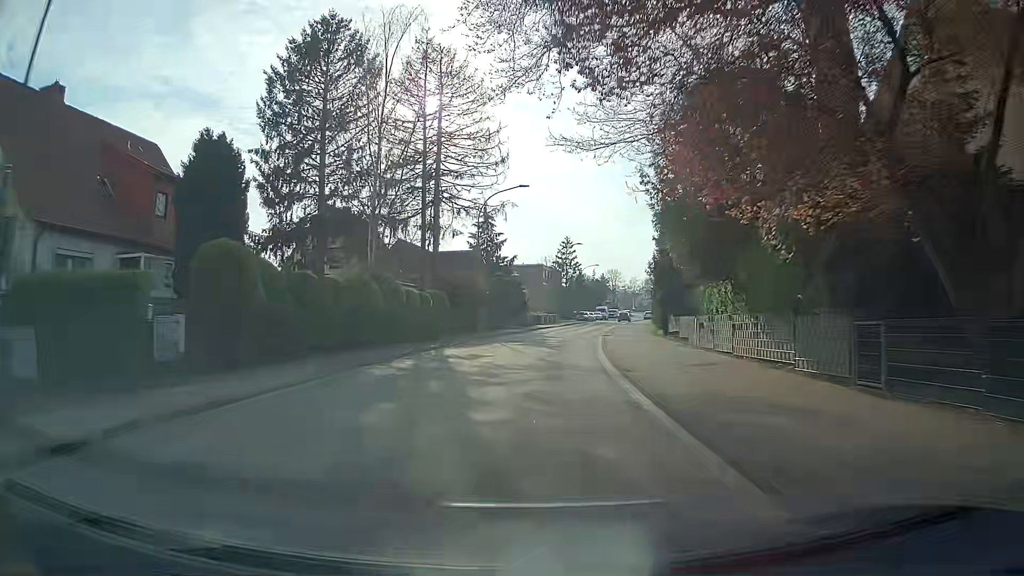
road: secondary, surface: asphalt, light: Day
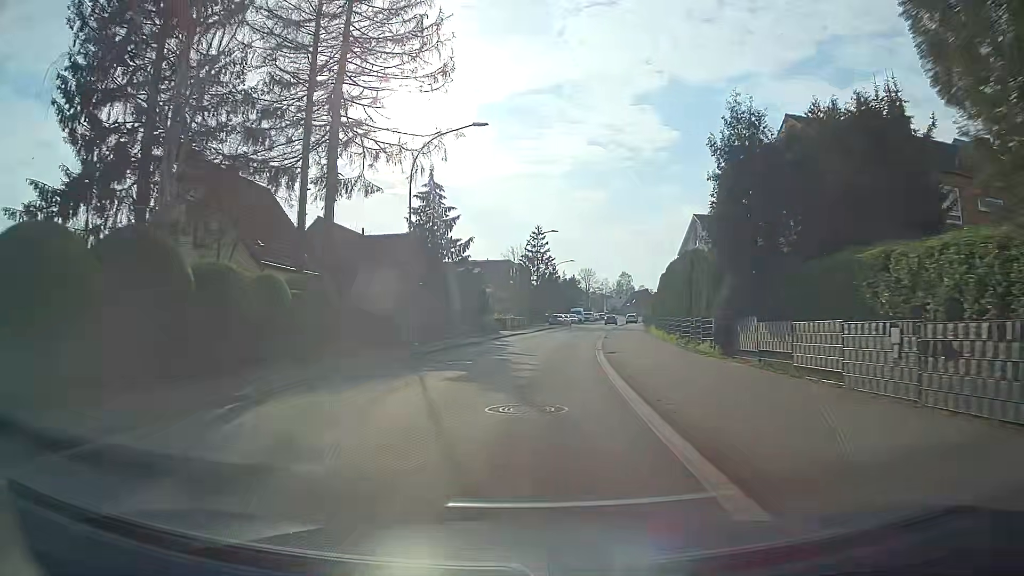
(+0.3, +15.3) m; +2°
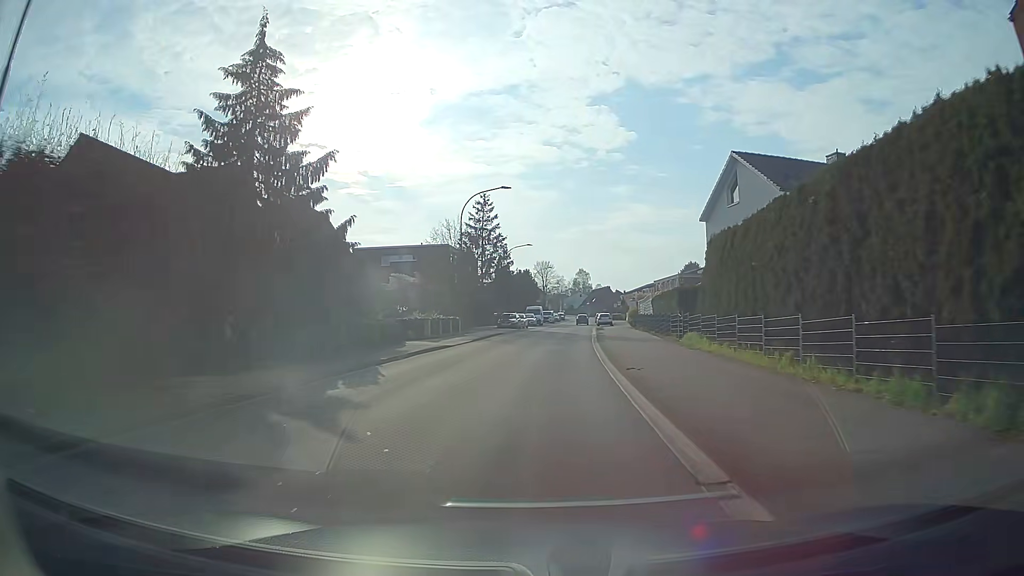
(+0.9, +23.1) m; +3°
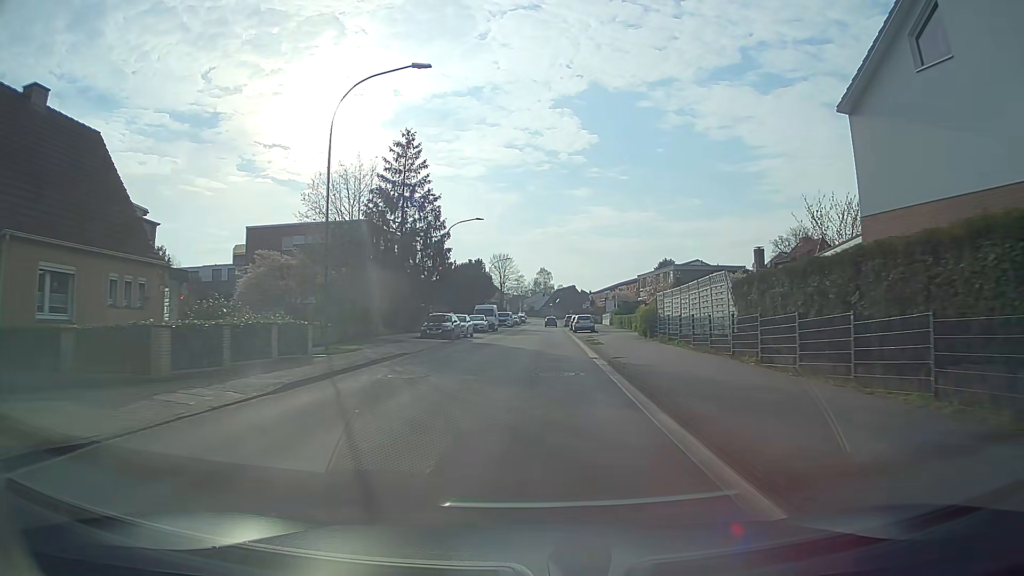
(+1.2, +23.0) m; +5°
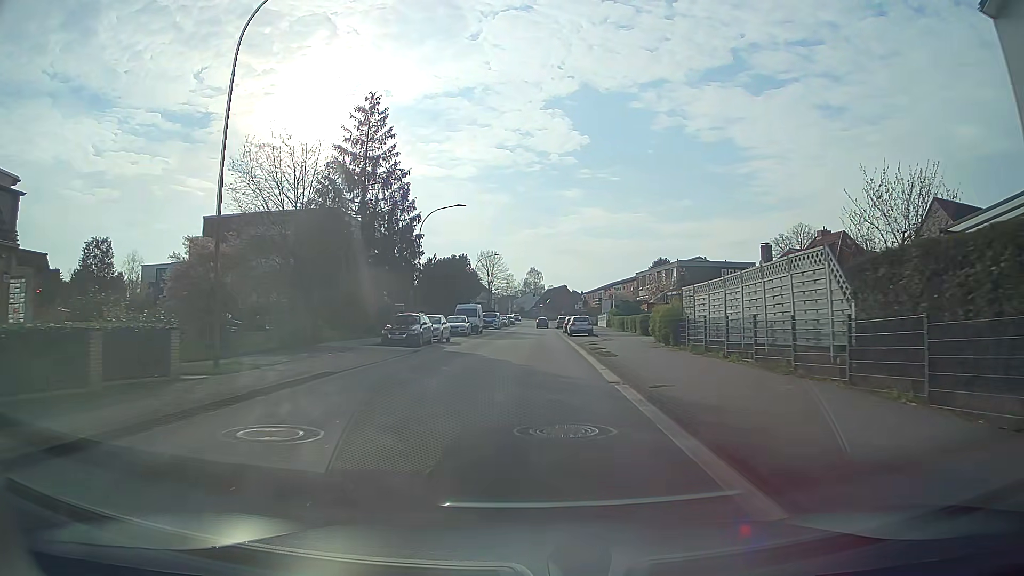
(+0.1, +7.5) m; +1°
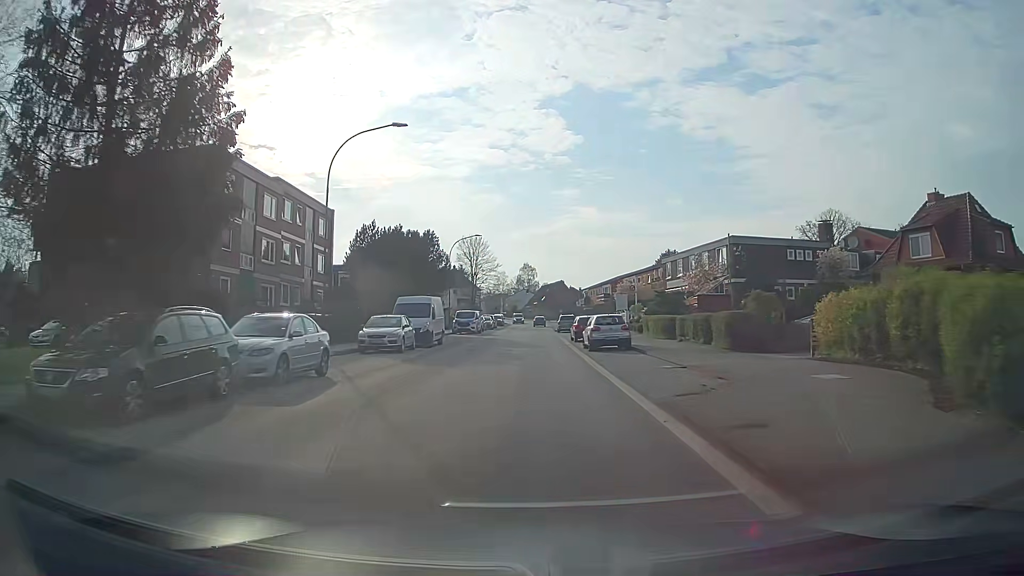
(+0.1, +21.8) m; 0°
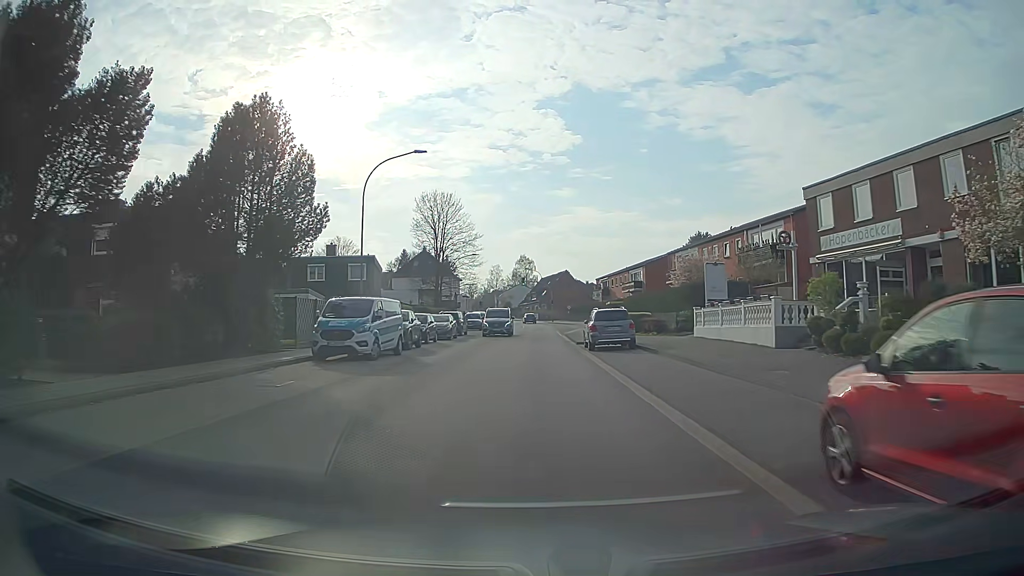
(+0.1, +36.3) m; -1°
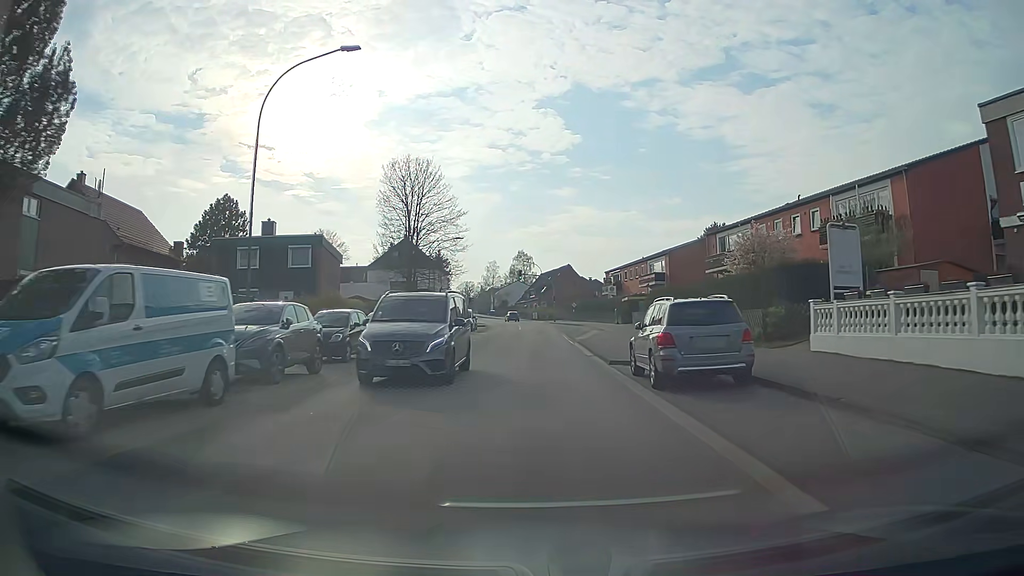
(+0.2, +14.4) m; +1°
(0, +10) (0, +20) (0, +30) (0, +40) (+1, +50) (+1, +60) (0, +70) (0, +80) (-1, +90) (-3, +100) m
